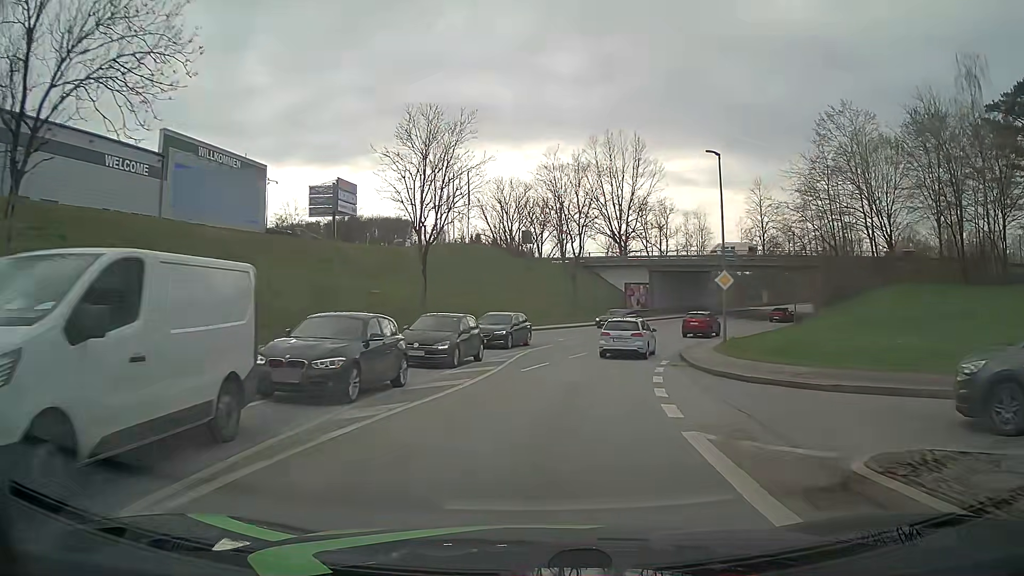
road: tertiary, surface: asphalt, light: Day
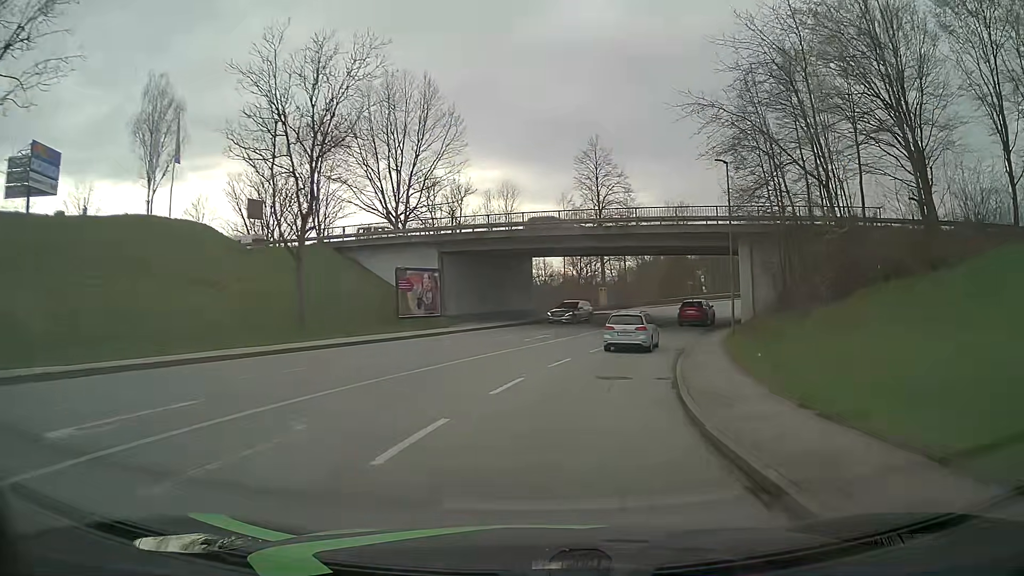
(+4.4, +29.0) m; +17°
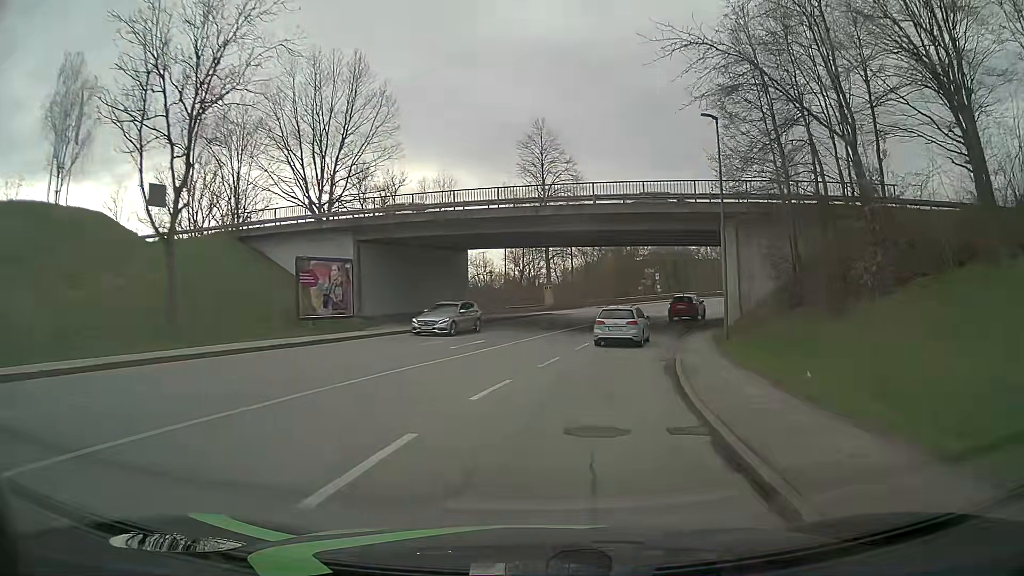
(+0.4, +7.4) m; +6°
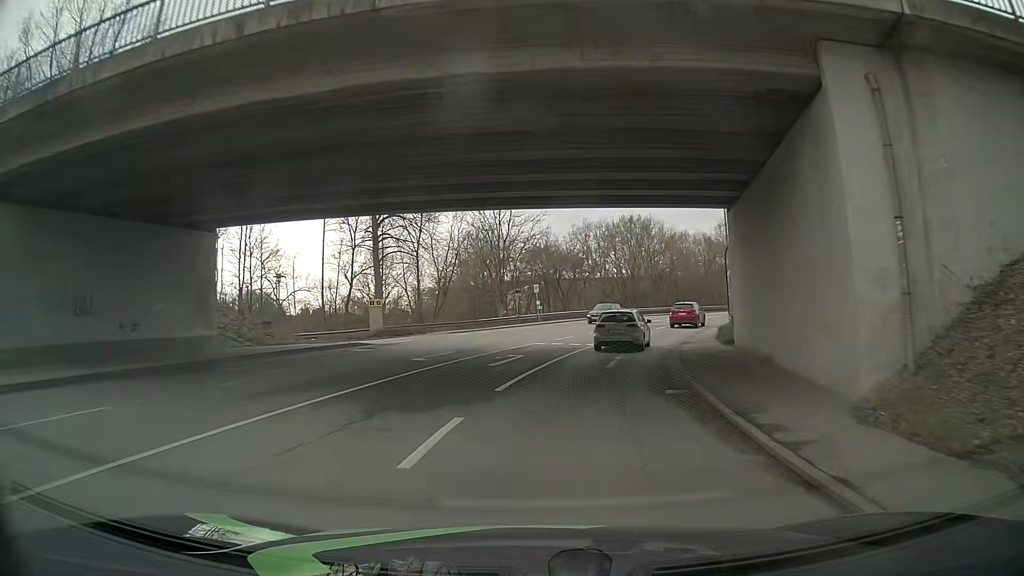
(+2.3, +22.2) m; +11°
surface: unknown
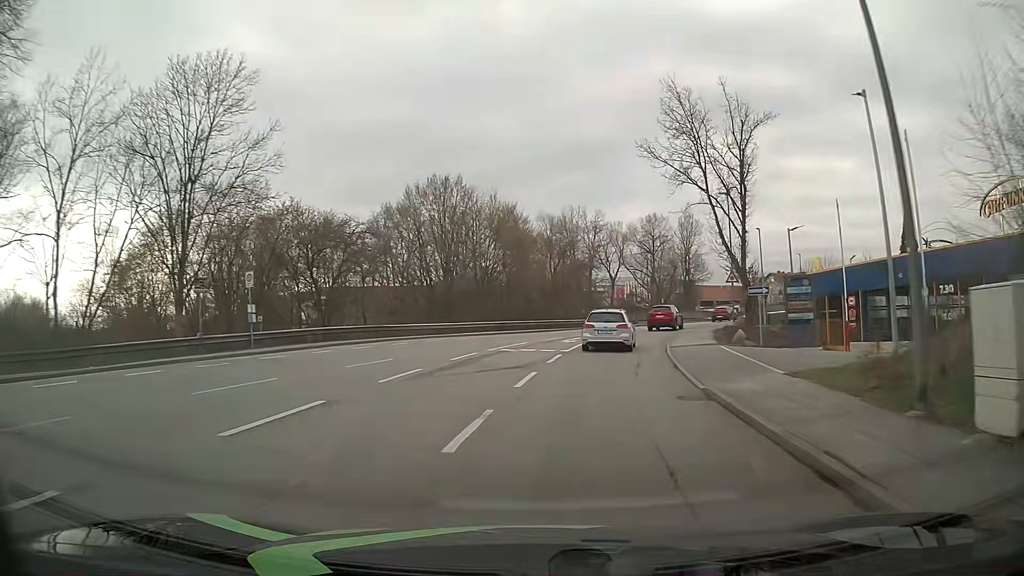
(+3.0, +29.5) m; +14°
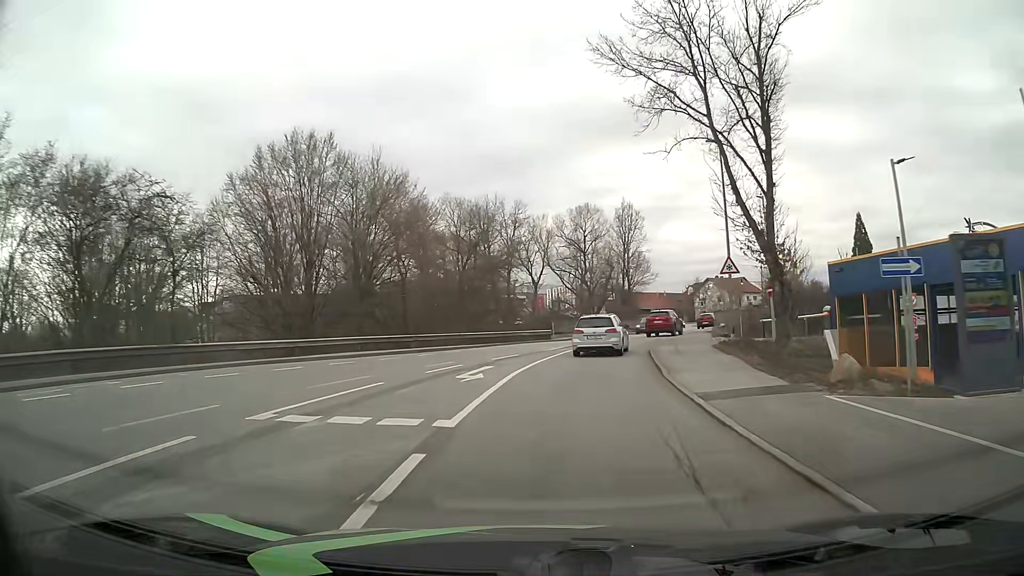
(+1.3, +14.7) m; +9°
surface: asphalt
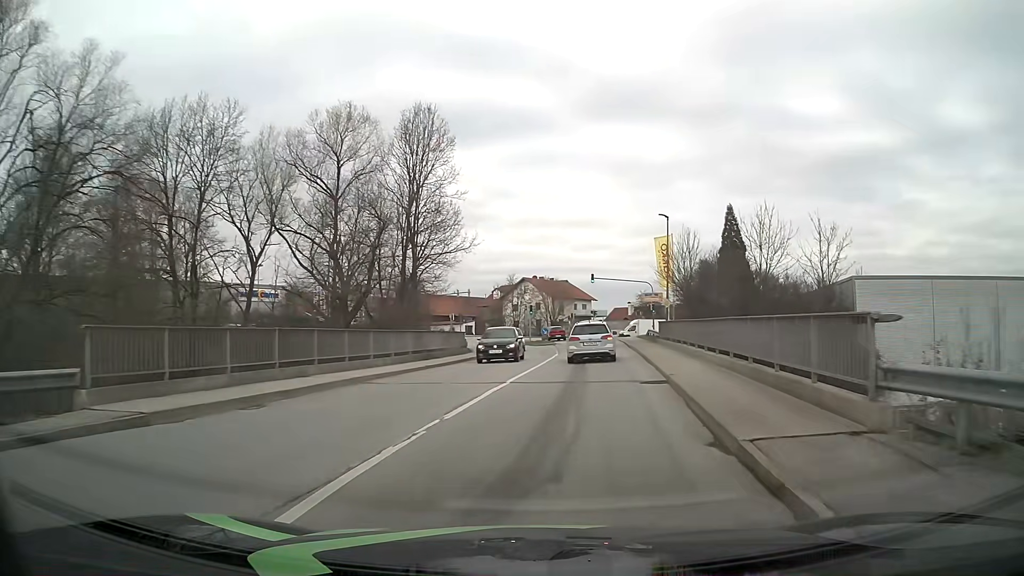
(+4.7, +35.3) m; +17°
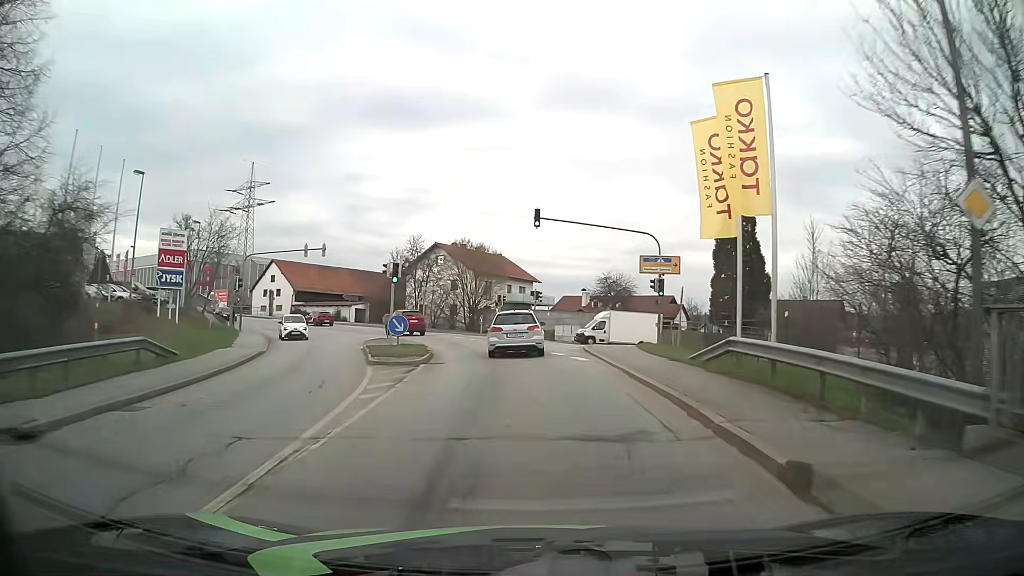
(+3.0, +34.8) m; +5°
(0, +10) (-1, +20) (-3, +30) (-6, +39) (-10, +48) (-15, +57) (-21, +65) (-28, +72) (-36, +79) (-44, +85) m
